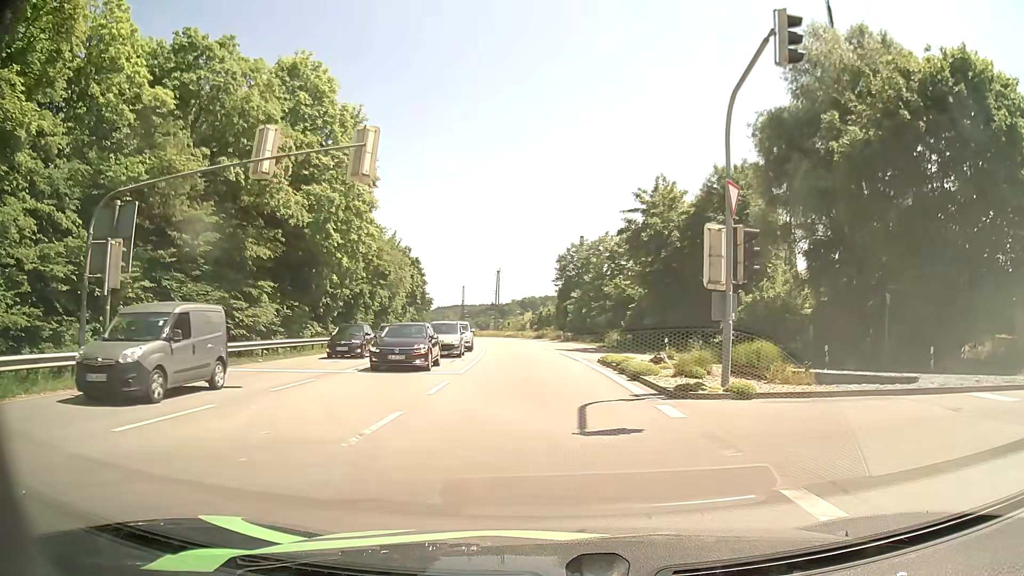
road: primary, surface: asphalt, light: Day
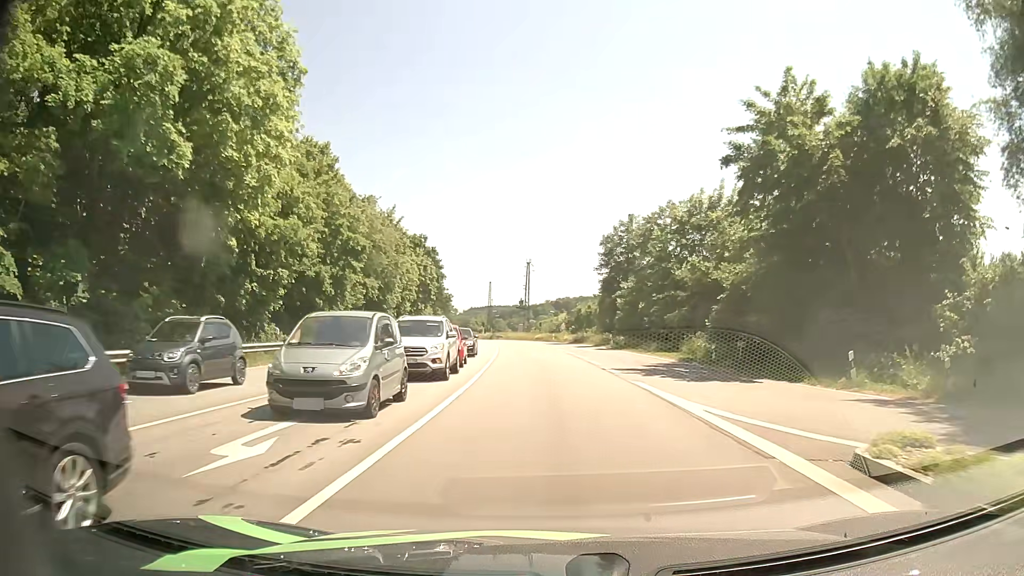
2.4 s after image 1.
(-0.8, +20.2) m; -4°
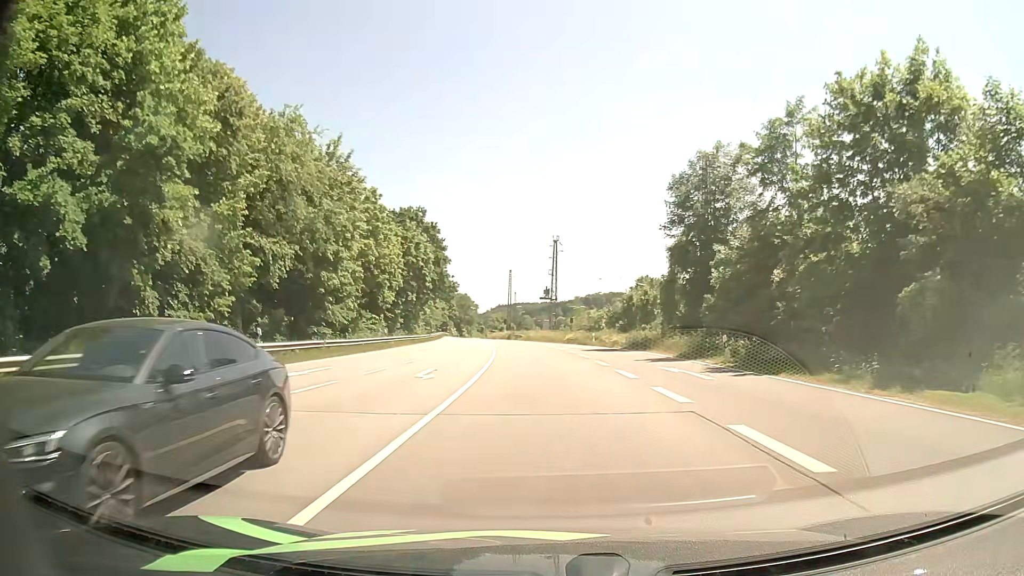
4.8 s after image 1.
(-0.5, +26.7) m; -2°
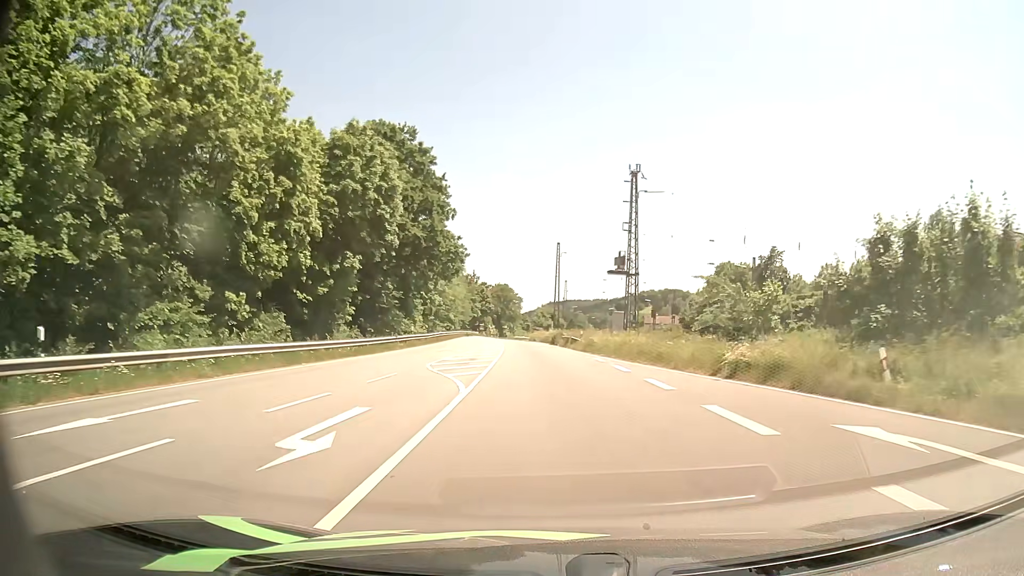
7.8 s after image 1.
(-1.6, +40.0) m; -4°
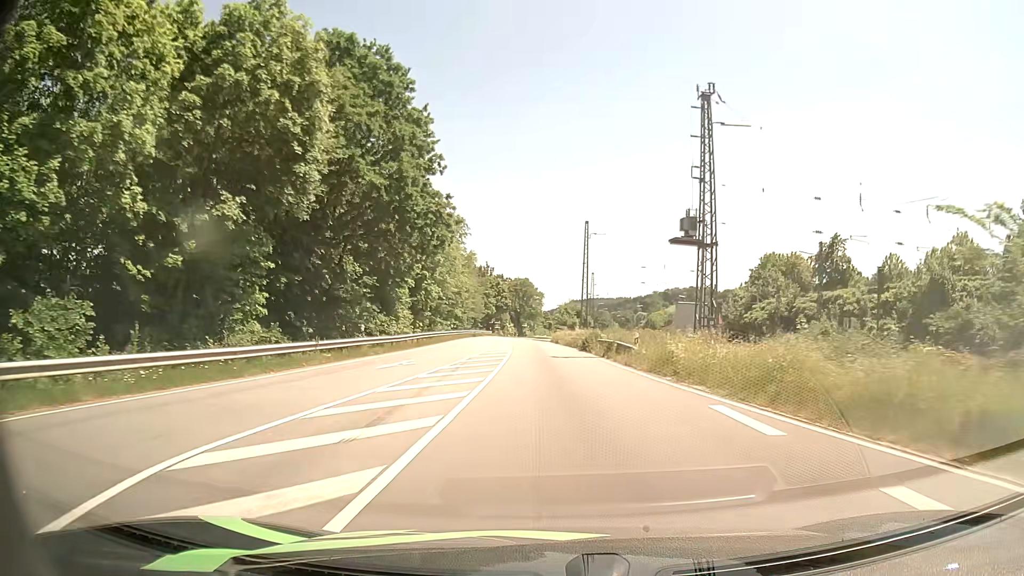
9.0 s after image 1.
(-0.3, +18.2) m; -2°
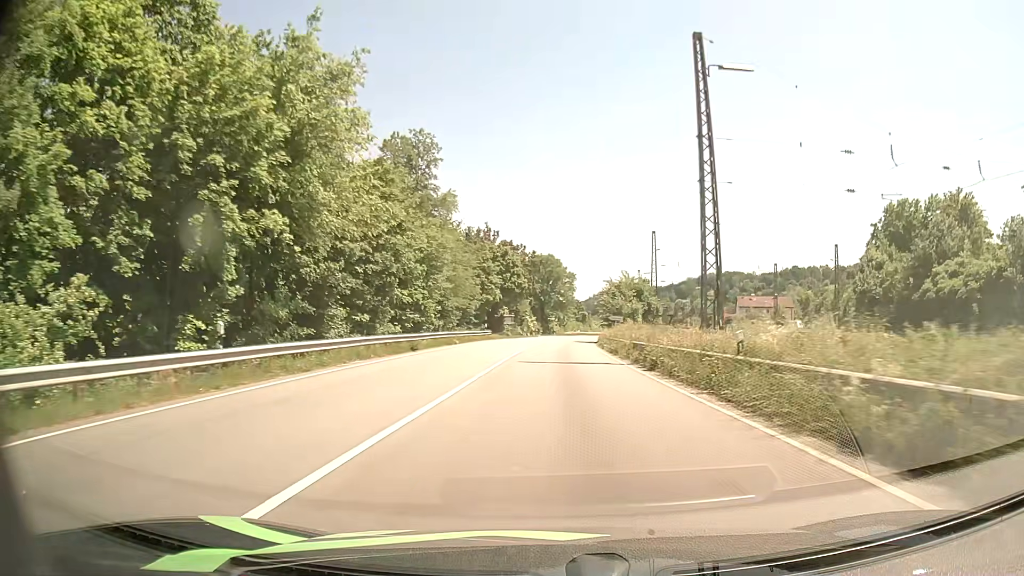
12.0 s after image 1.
(-1.4, +49.1) m; -2°
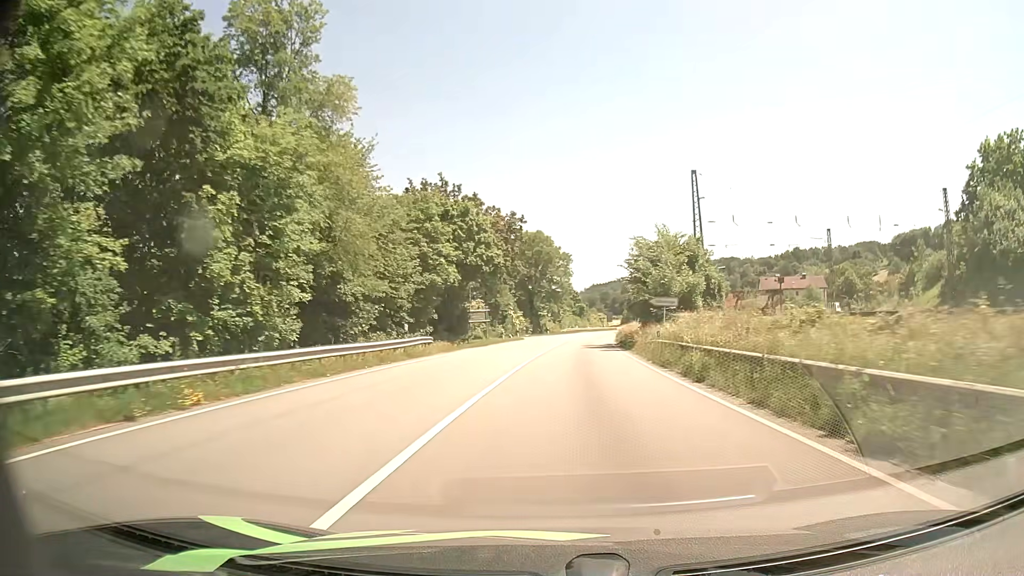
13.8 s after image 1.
(-0.2, +30.4) m; 0°
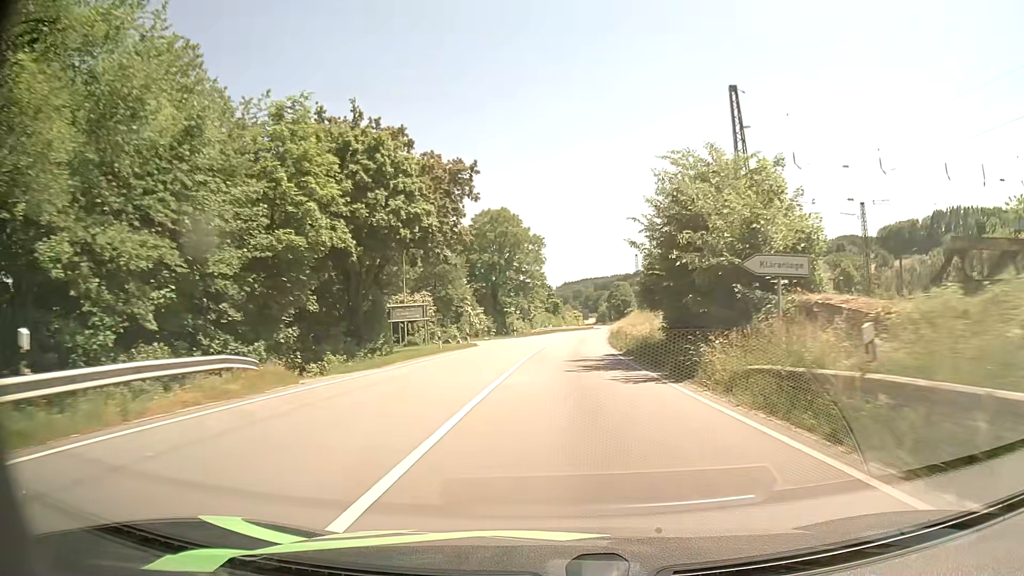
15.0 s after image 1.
(+0.4, +20.6) m; +2°
(0, +10) (0, +20) (+1, +30) (+1, +40) (+2, +50) (+3, +60) (+4, +70) (+5, +80) (+6, +90) (+8, +100) m
